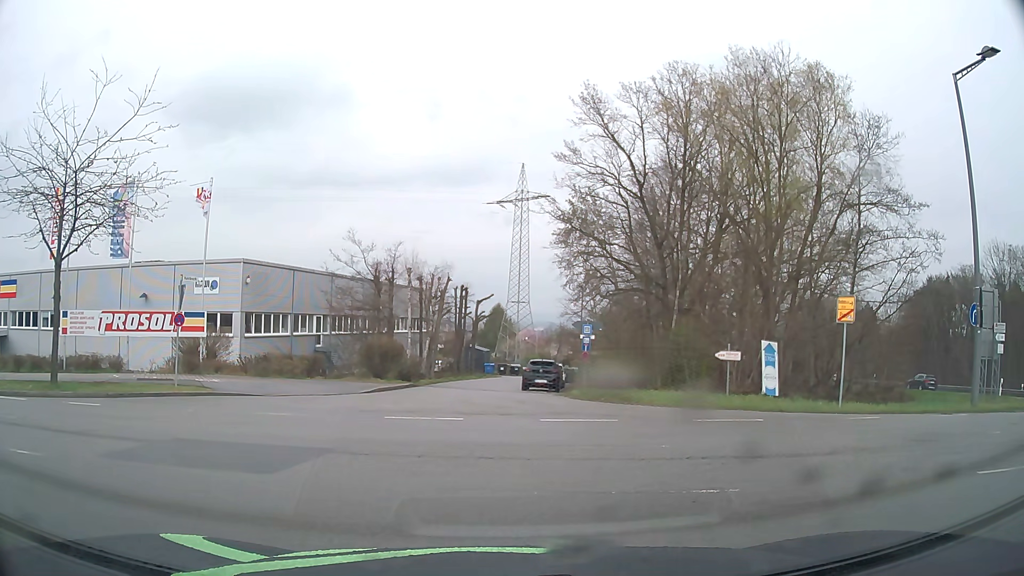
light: Day
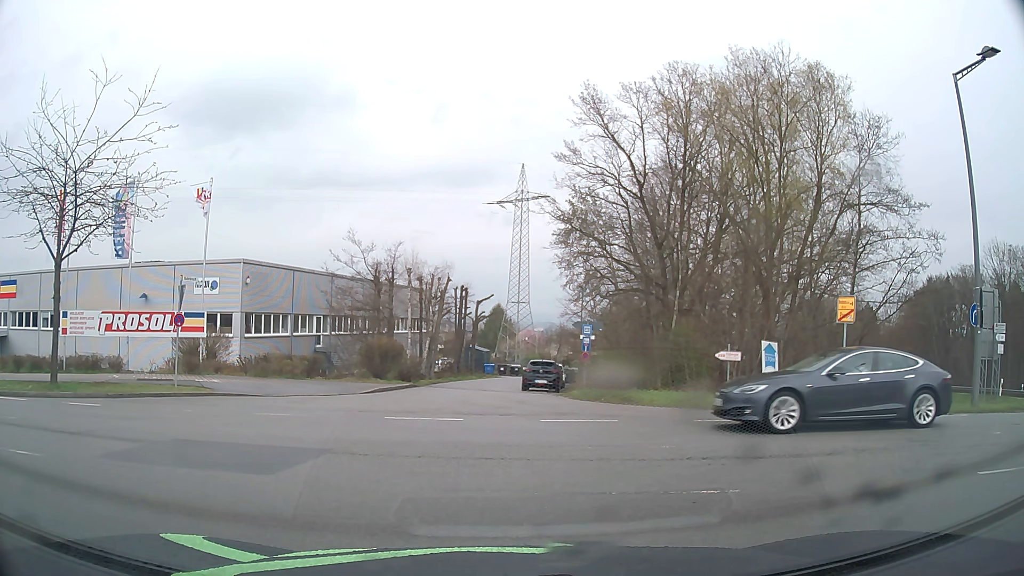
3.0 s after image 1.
(0.0, +0.1) m; 0°
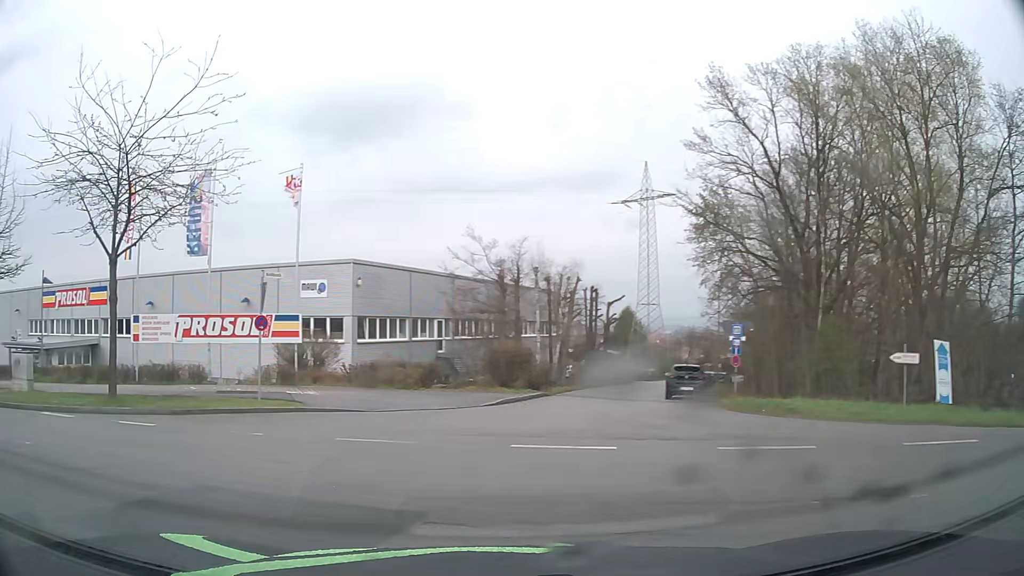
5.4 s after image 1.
(-0.2, +3.6) m; -9°
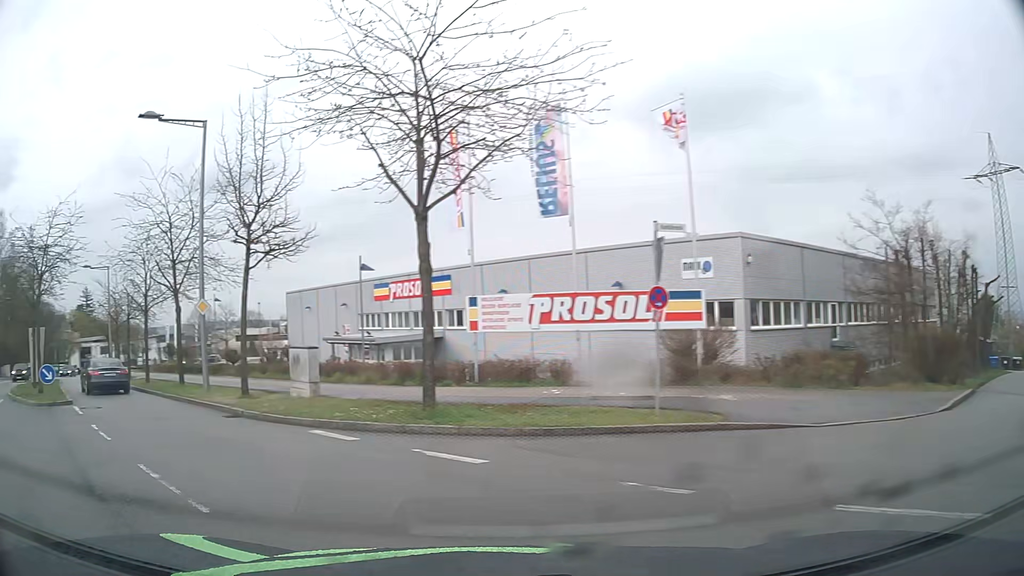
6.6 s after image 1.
(-1.8, +5.7) m; -34°
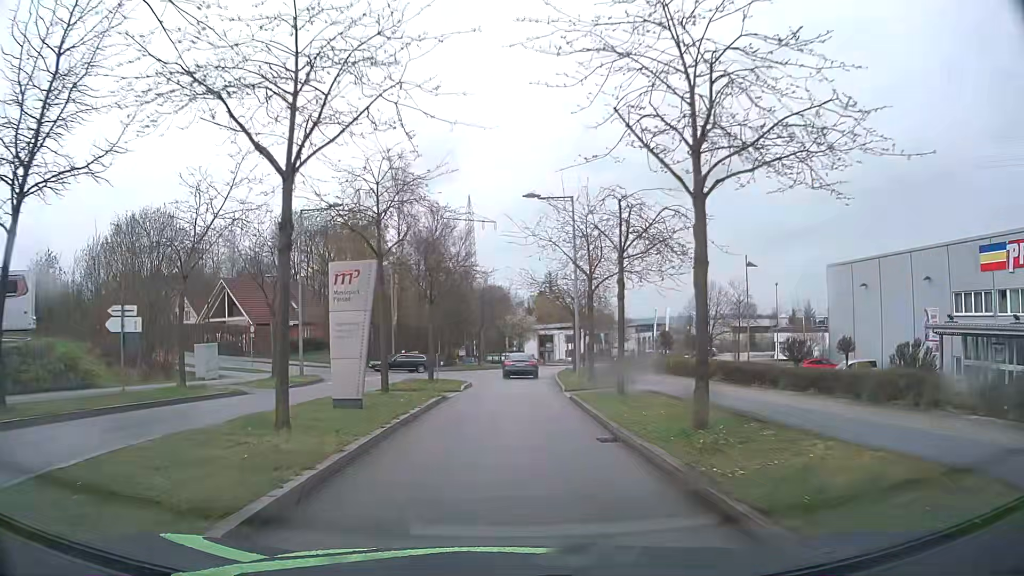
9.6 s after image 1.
(-12.1, +20.7) m; -40°
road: residential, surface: asphalt
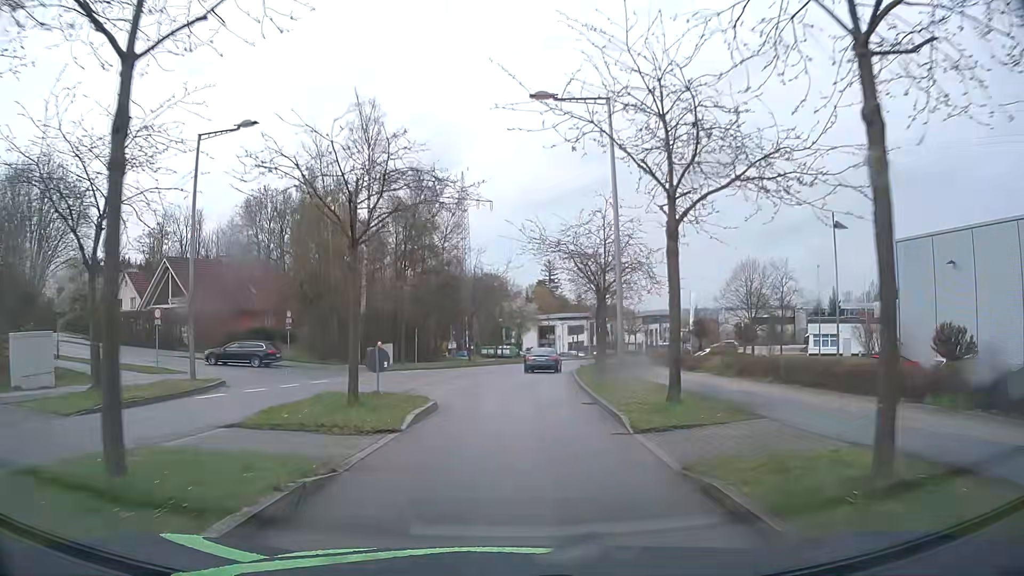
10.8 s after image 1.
(0.0, +13.3) m; 0°
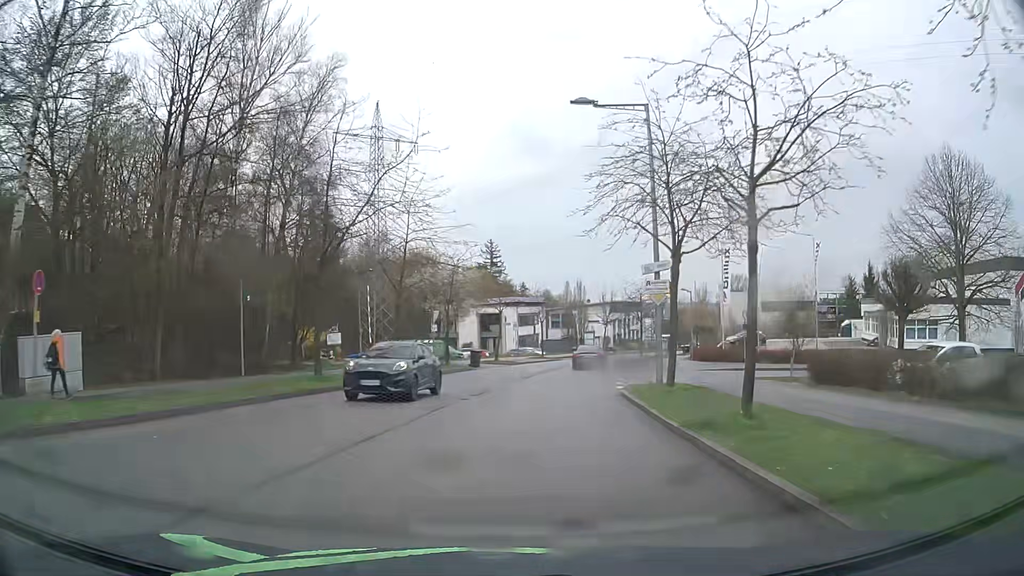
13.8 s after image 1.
(+1.1, +34.4) m; +5°
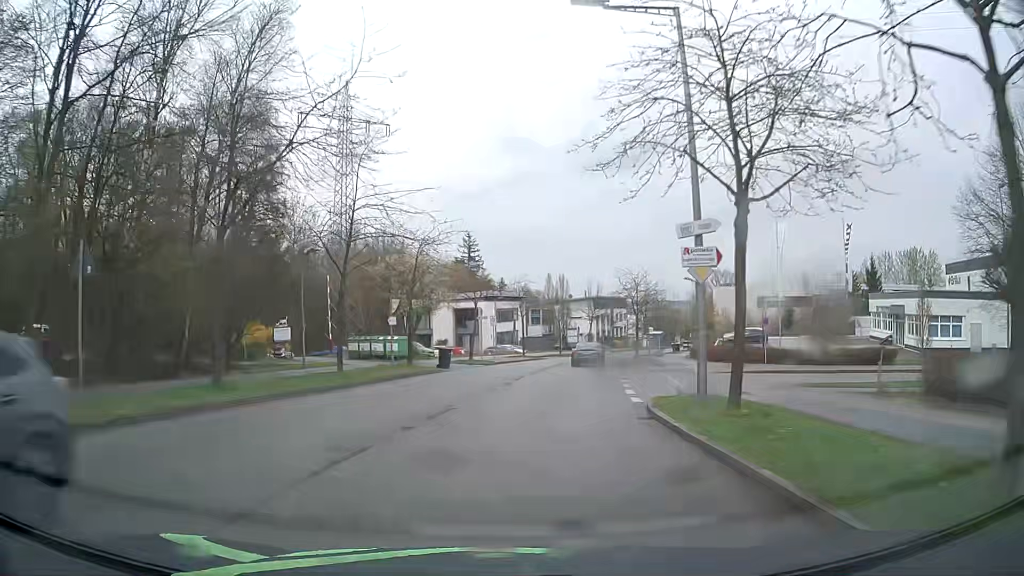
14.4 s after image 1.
(+0.2, +6.8) m; +2°
(0, +10) (+1, +20) (+2, +30) (+4, +40) (+6, +50) (+8, +59) (+11, +69) (+14, +78) (+18, +88) (+21, +97) m
